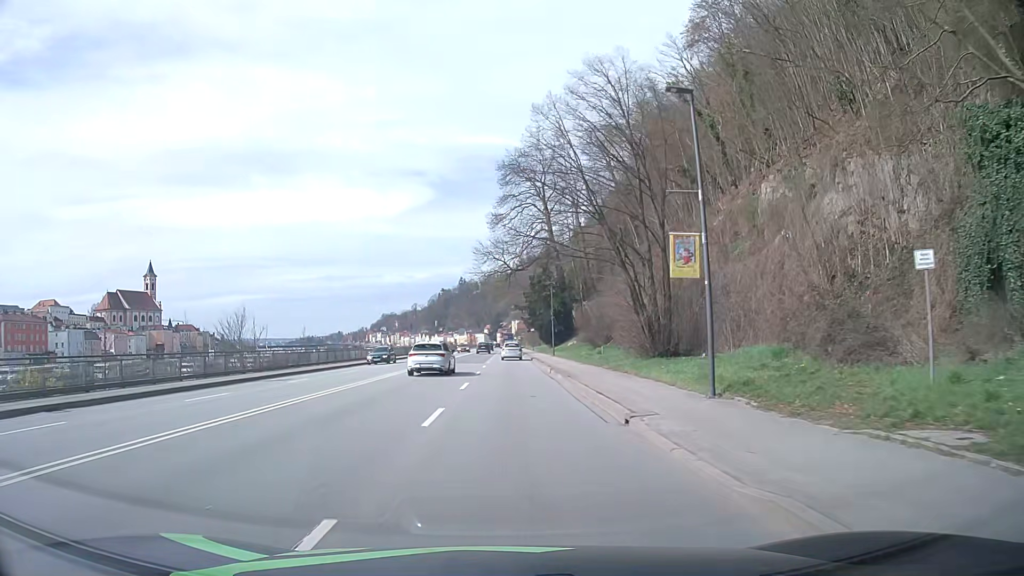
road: primary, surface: asphalt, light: Day
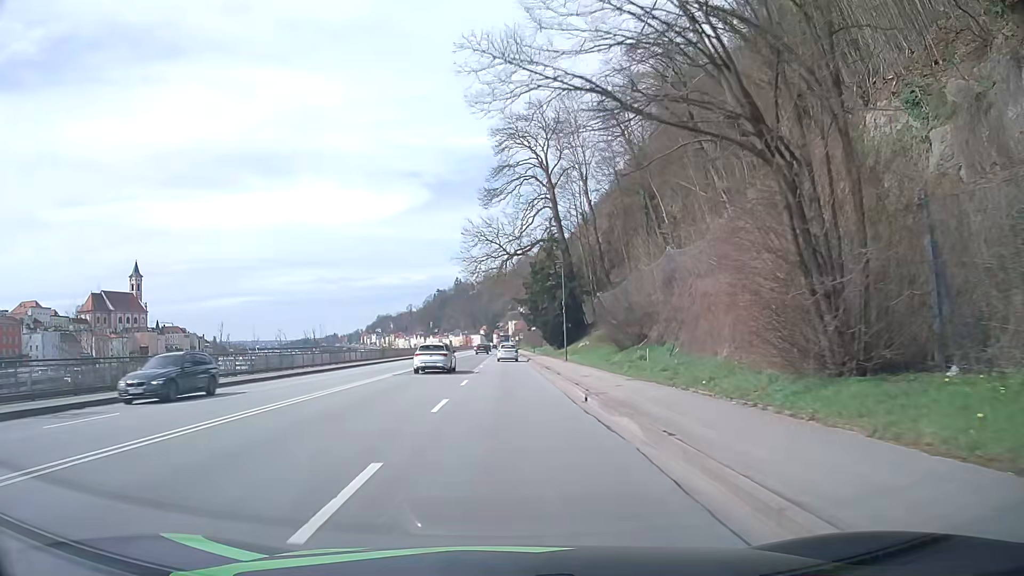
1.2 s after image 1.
(+0.1, +15.5) m; 0°
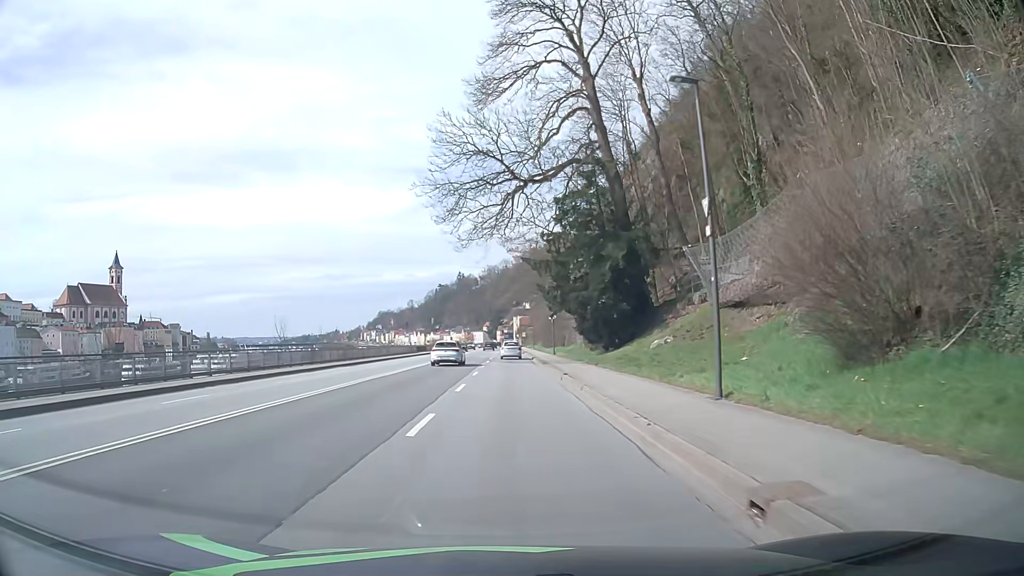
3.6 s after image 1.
(-0.2, +31.0) m; 0°
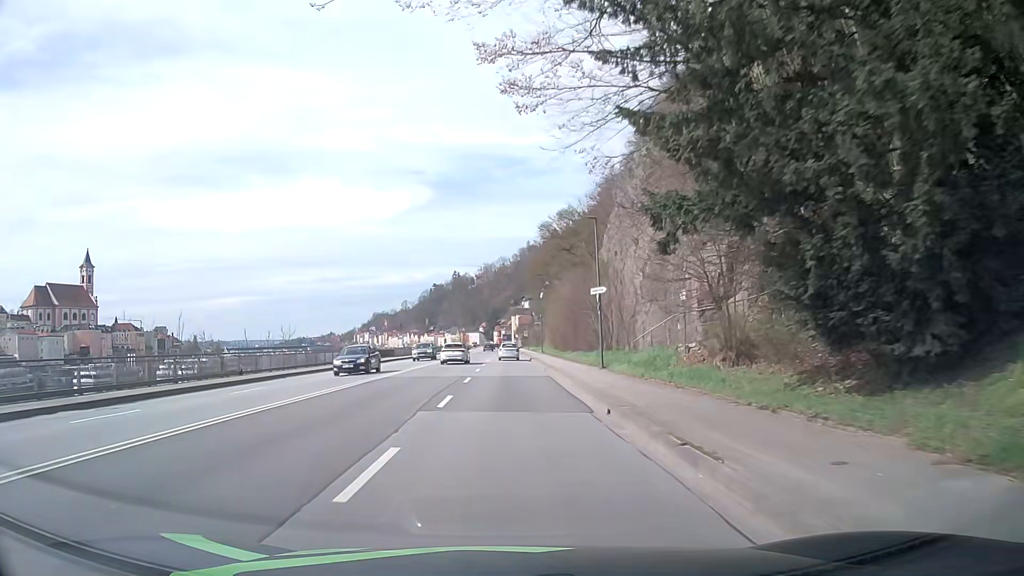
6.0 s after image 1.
(+0.1, +31.0) m; 0°
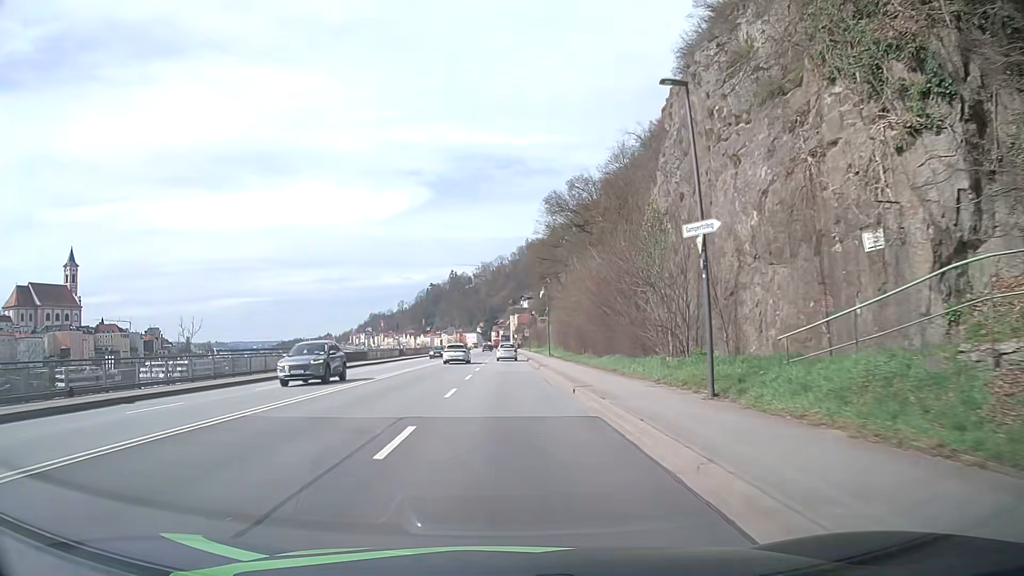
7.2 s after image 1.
(+0.1, +15.6) m; 0°
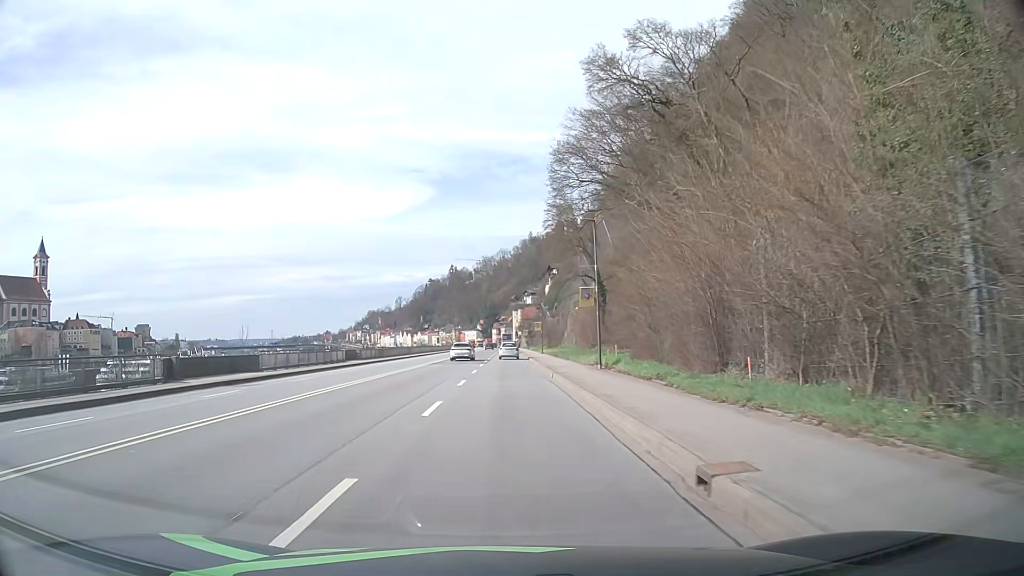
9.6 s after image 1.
(-0.1, +31.6) m; 0°
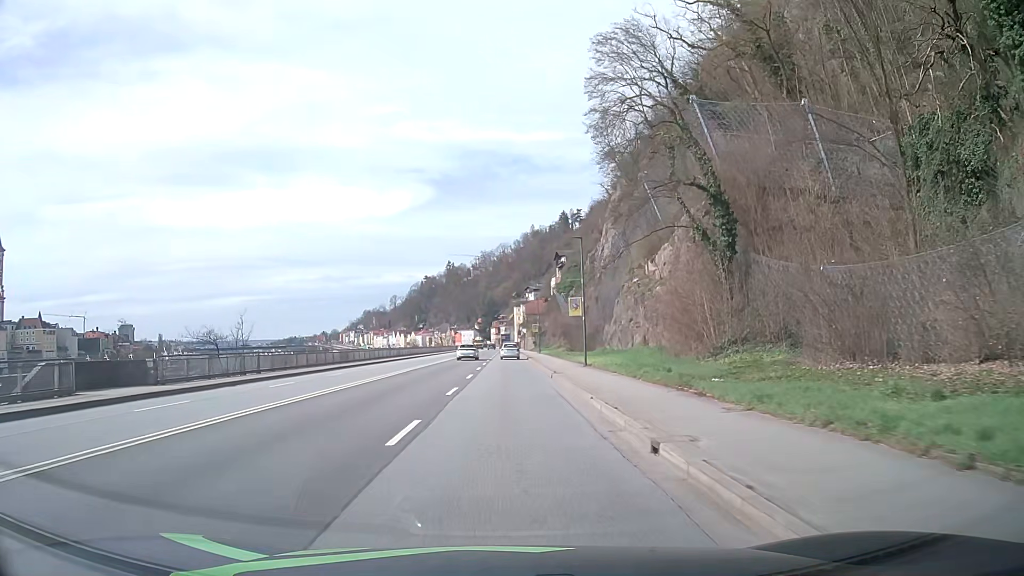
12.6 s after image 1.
(+0.2, +40.0) m; 0°
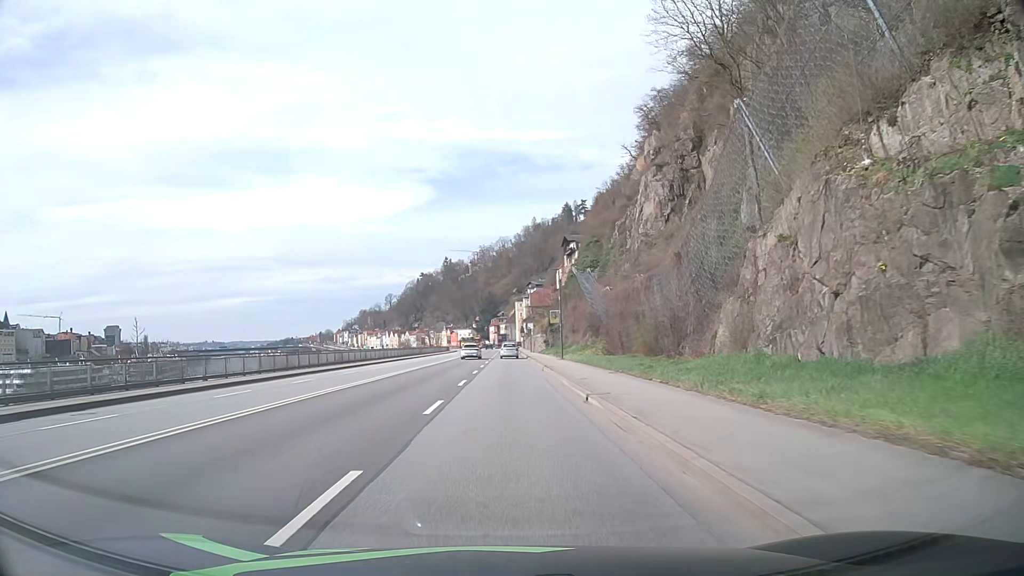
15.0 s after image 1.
(-0.1, +32.0) m; 0°
(0, +10) (0, +20) (0, +30) (0, +40) (0, +50) (0, +60) (0, +70) (0, +80) (0, +90) (0, +100) m
